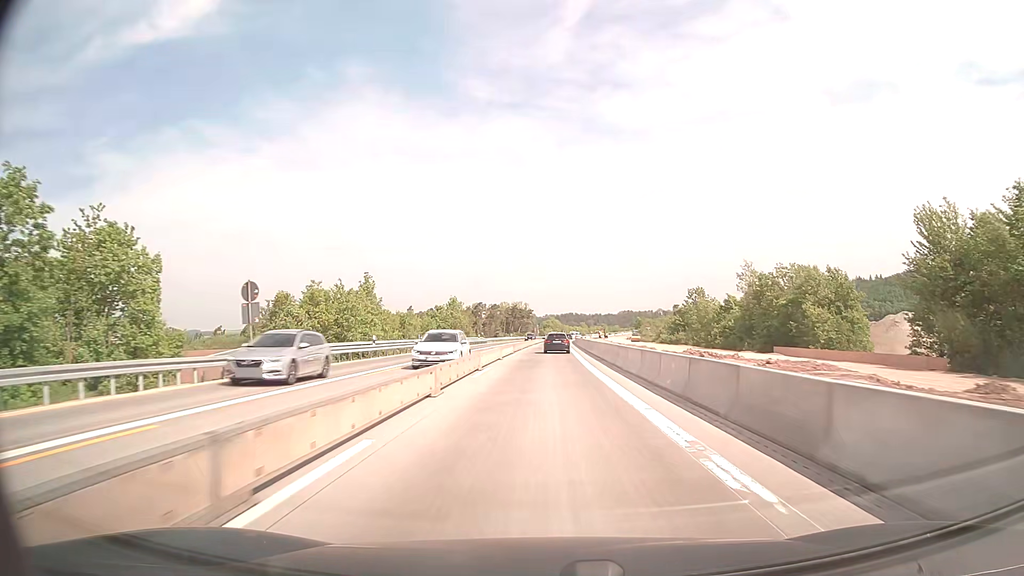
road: motorway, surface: concrete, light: Day
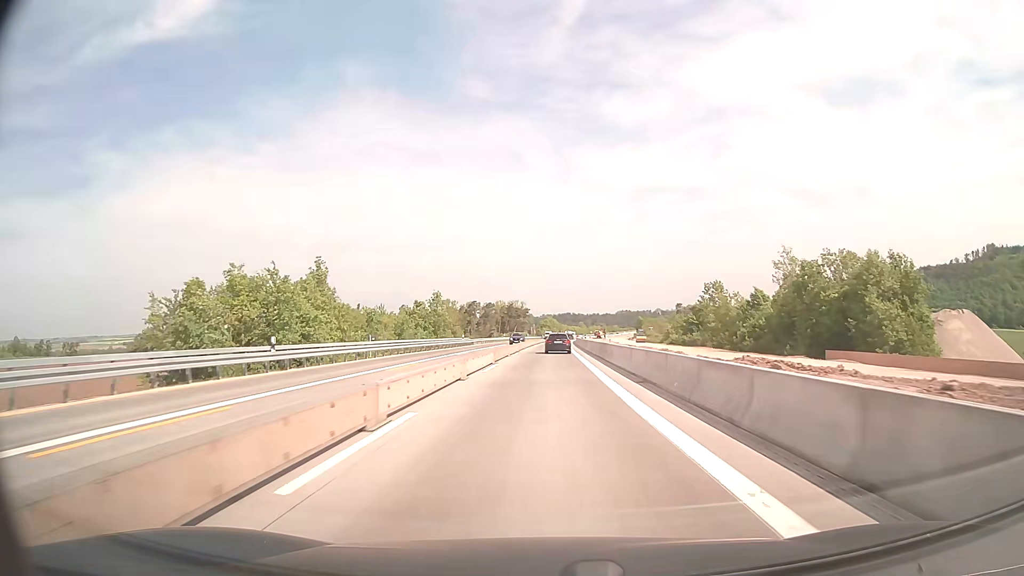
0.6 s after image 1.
(0.0, +15.0) m; 0°
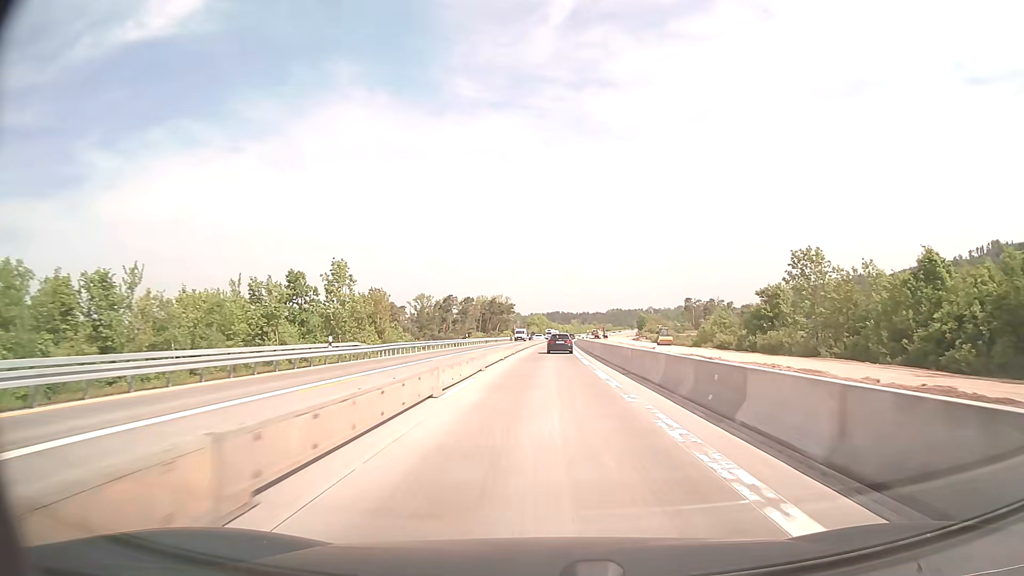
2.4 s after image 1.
(+0.3, +45.2) m; +1°
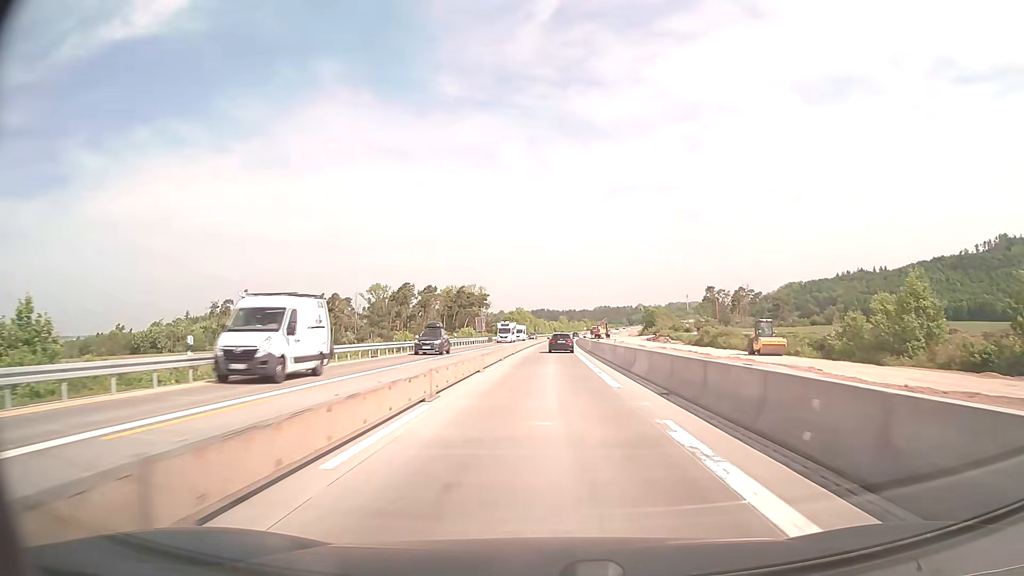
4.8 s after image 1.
(+0.7, +61.0) m; +1°
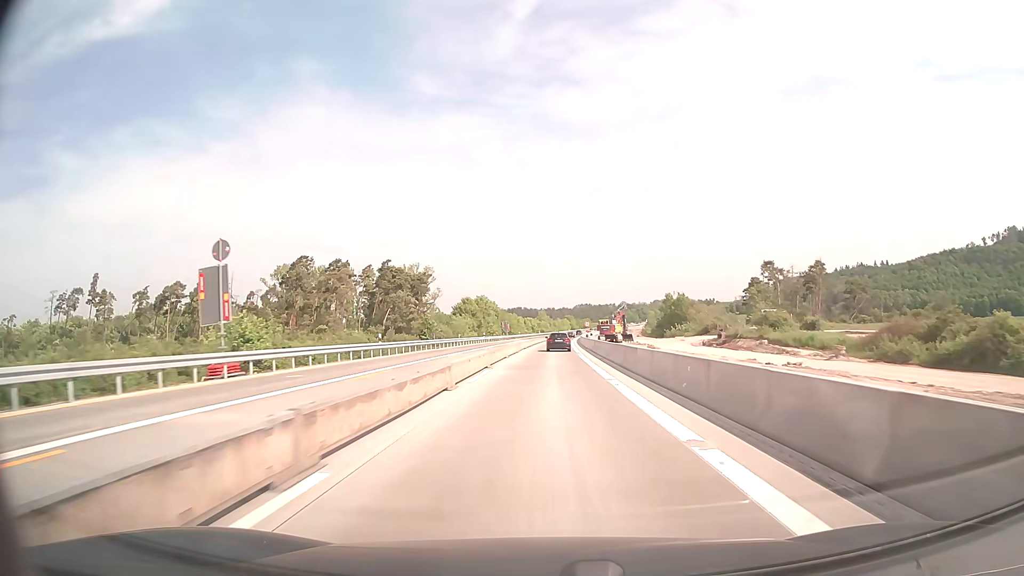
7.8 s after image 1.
(+1.3, +77.6) m; +2°
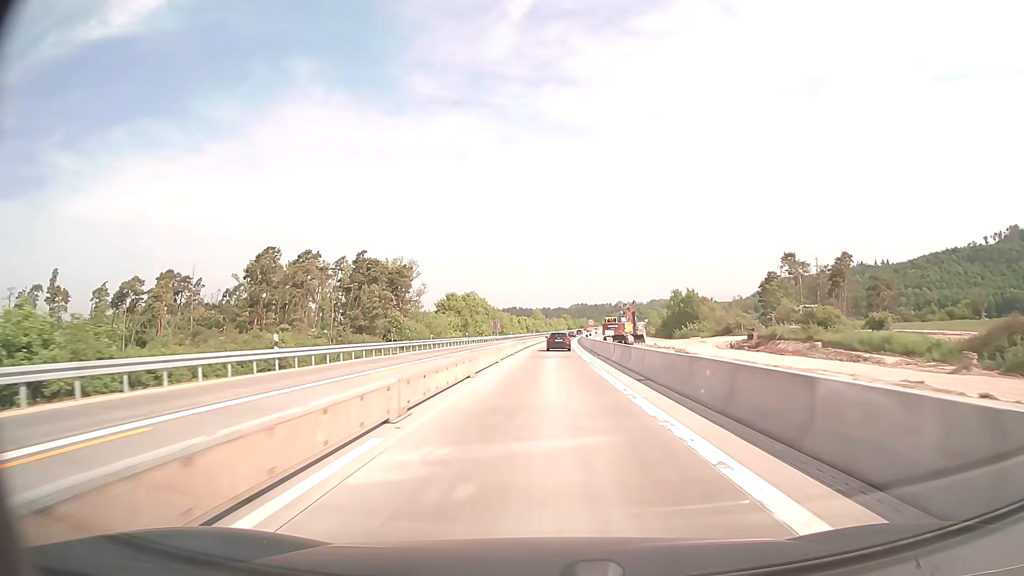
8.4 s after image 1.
(+0.1, +15.7) m; 0°
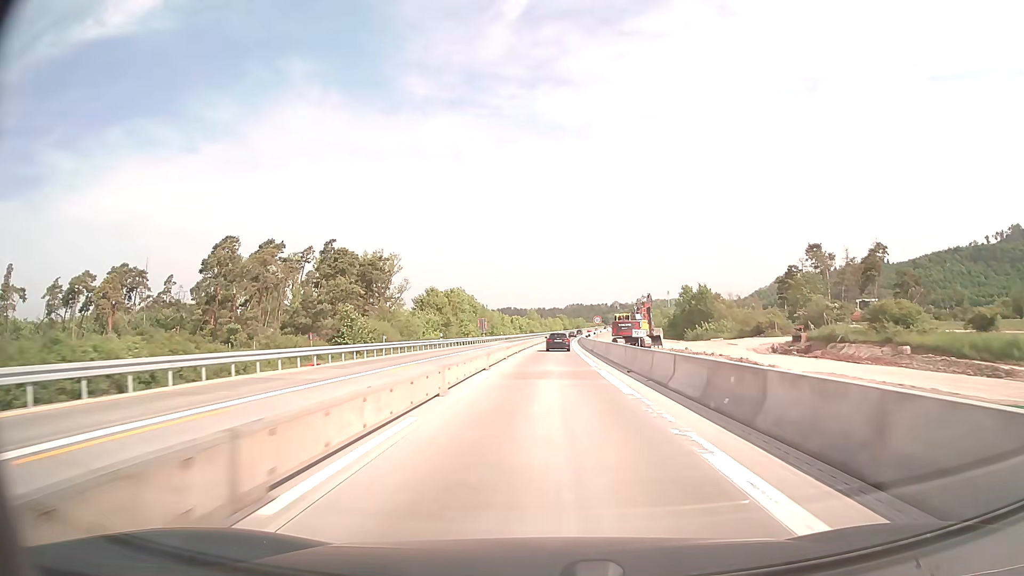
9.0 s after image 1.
(+0.1, +15.7) m; 0°
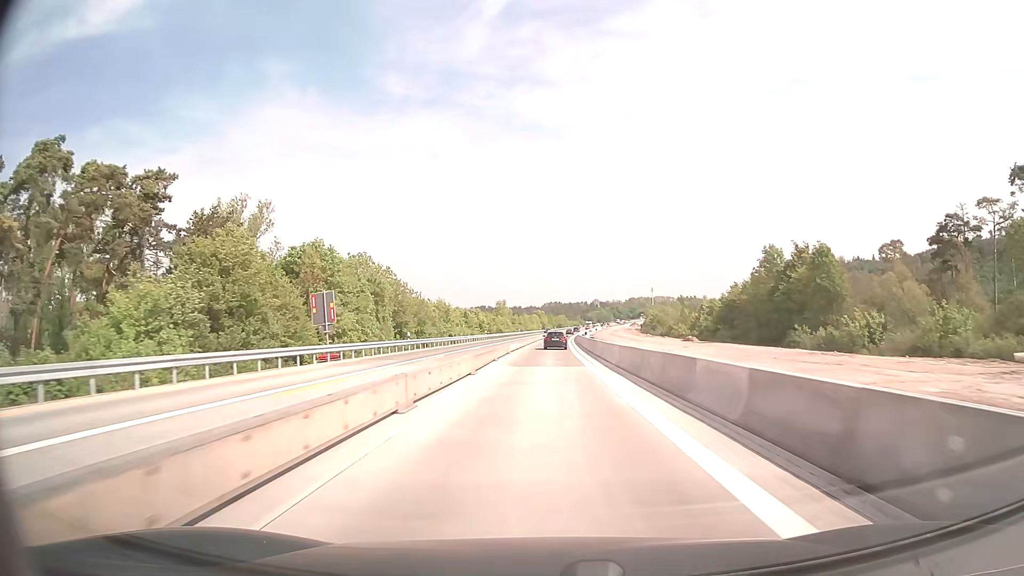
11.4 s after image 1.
(+1.1, +63.1) m; +2°
(0, +10) (0, +20) (0, +30) (0, +40) (+1, +50) (+1, +60) (+1, +70) (+2, +80) (+2, +90) (+3, +100) m
